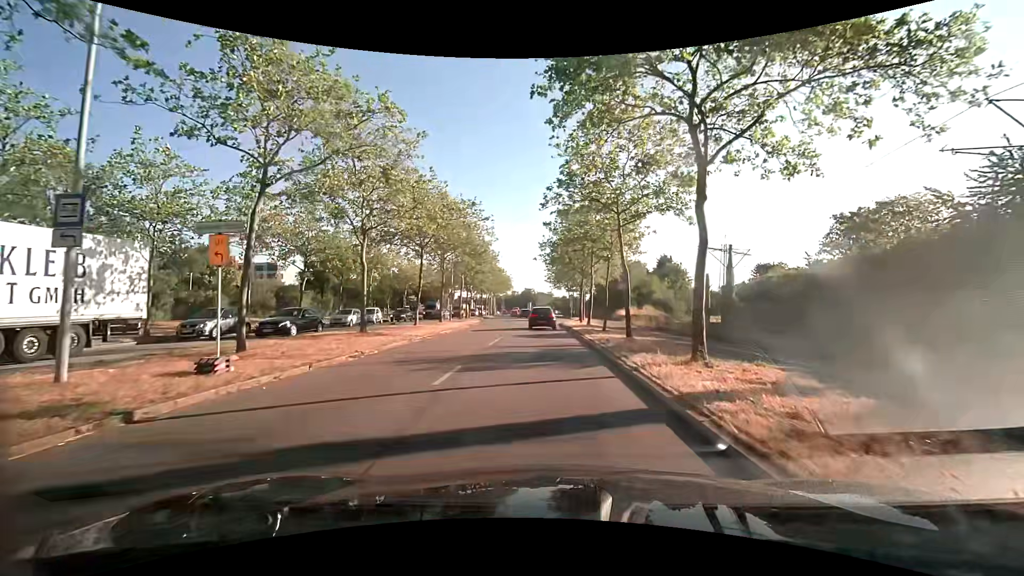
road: primary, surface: asphalt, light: Day
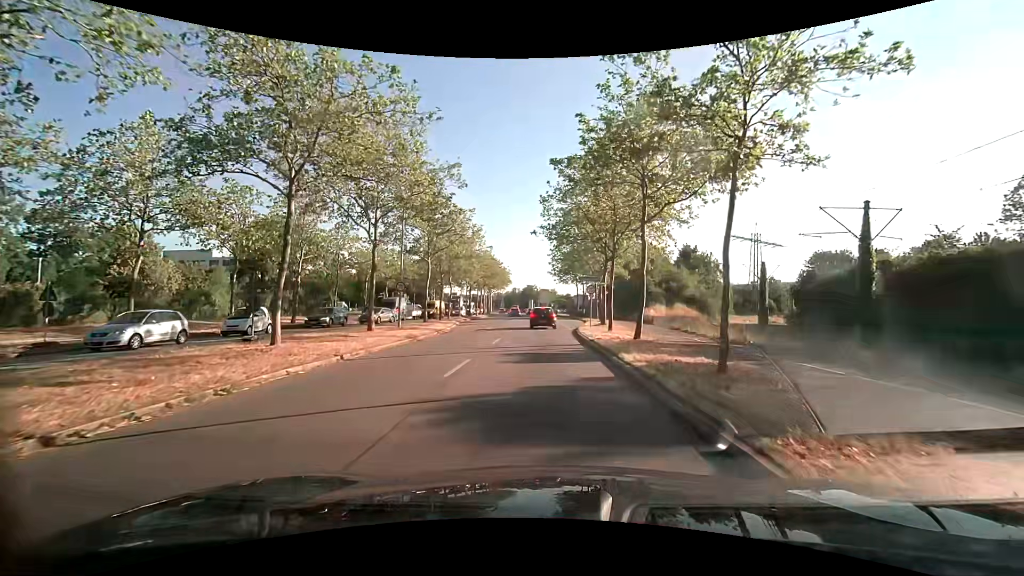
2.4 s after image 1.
(0.0, +17.2) m; 0°
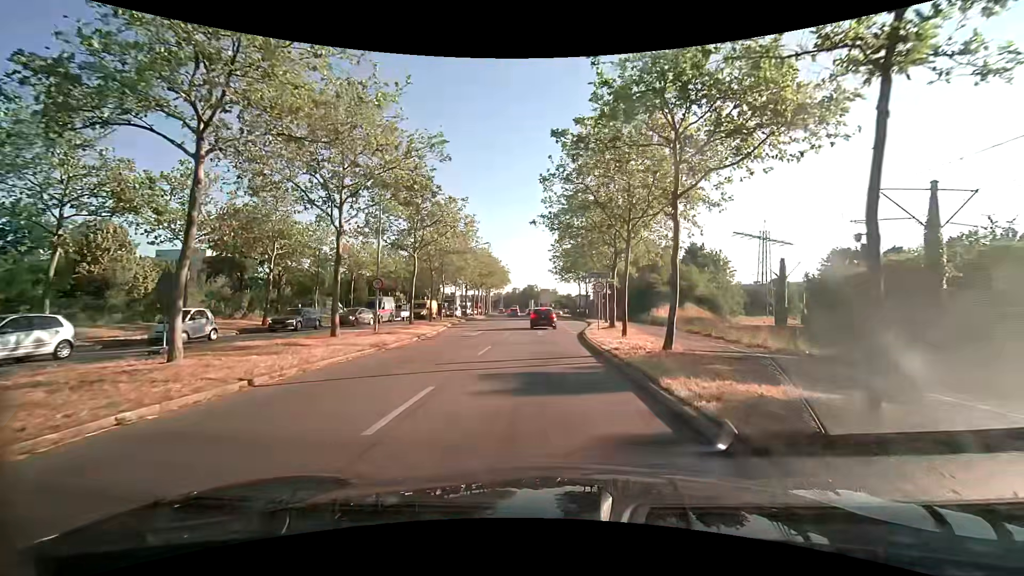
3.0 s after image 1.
(0.0, +4.2) m; -1°
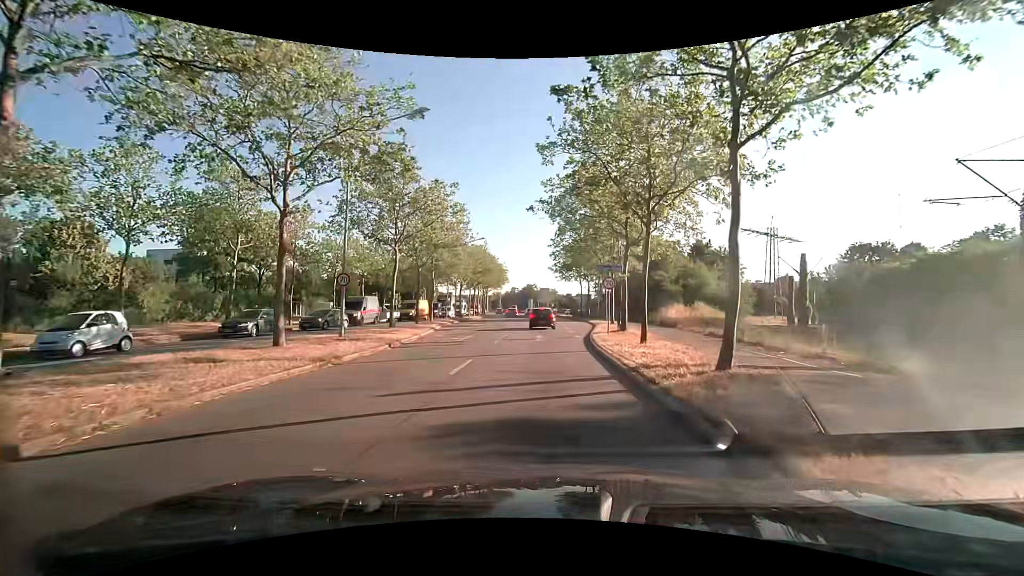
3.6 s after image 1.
(0.0, +4.2) m; 0°
